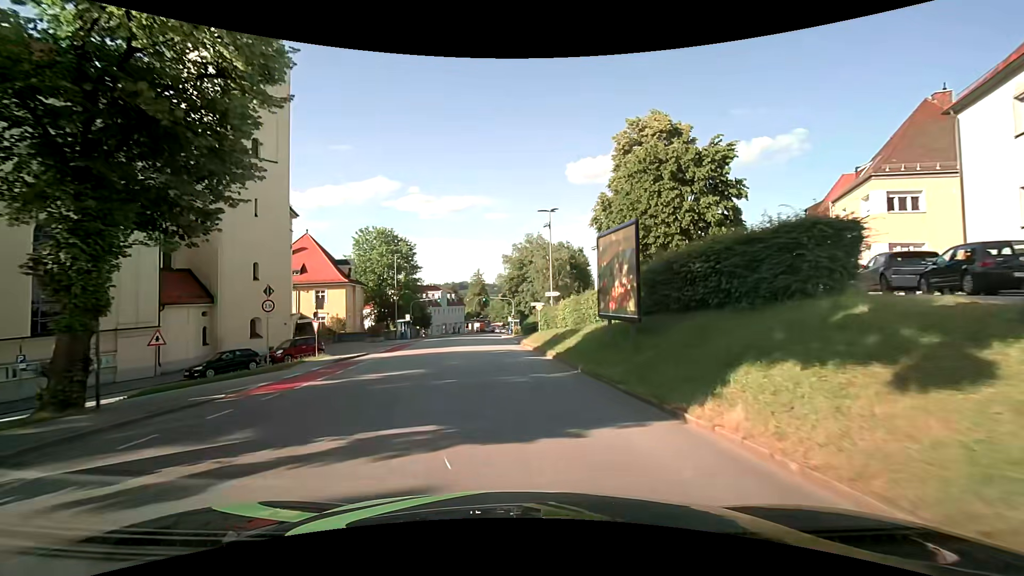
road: tertiary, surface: asphalt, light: Day
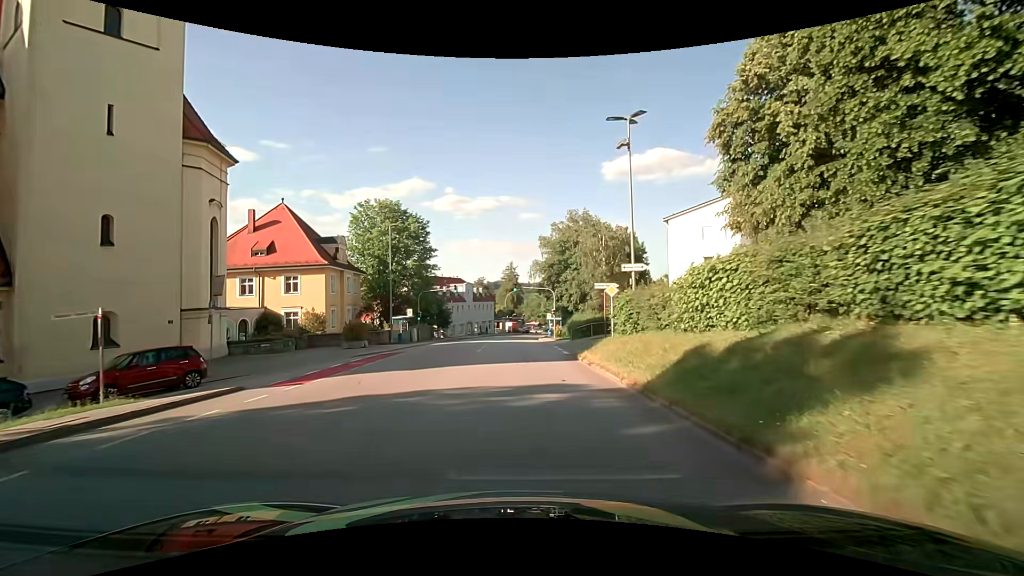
(-0.7, +18.0) m; -4°
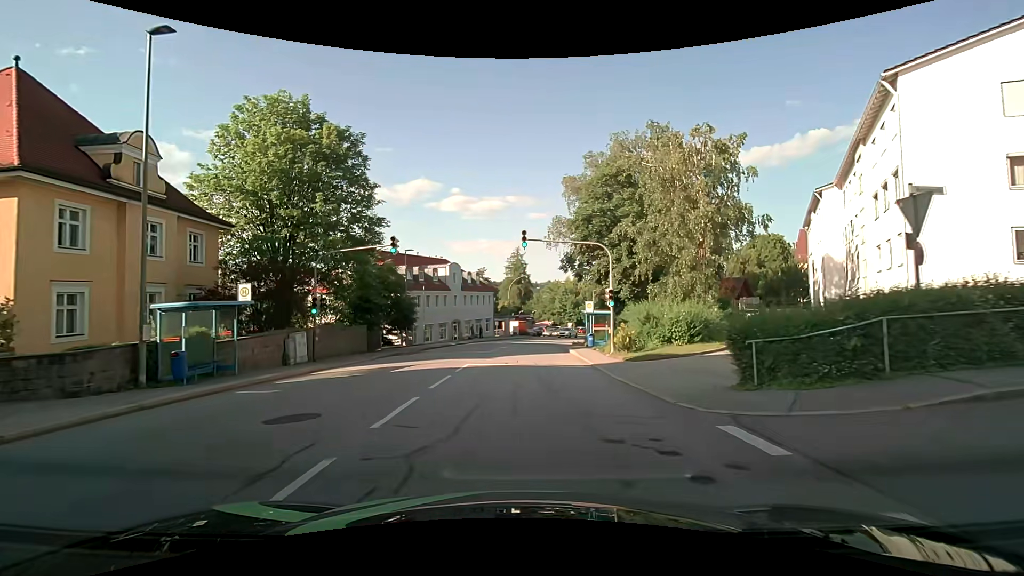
(-0.1, +28.9) m; -1°
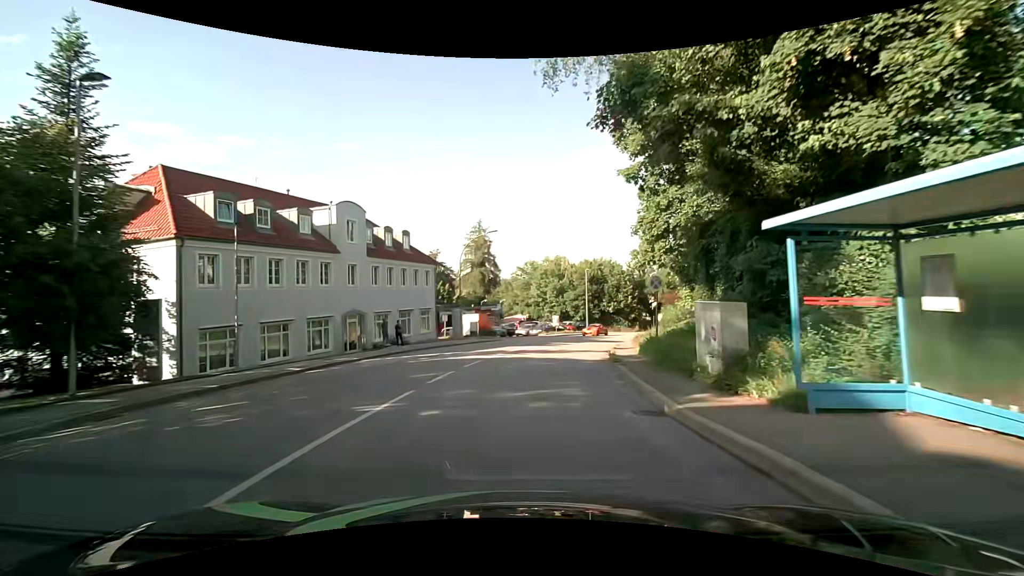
(+1.0, +29.3) m; +4°
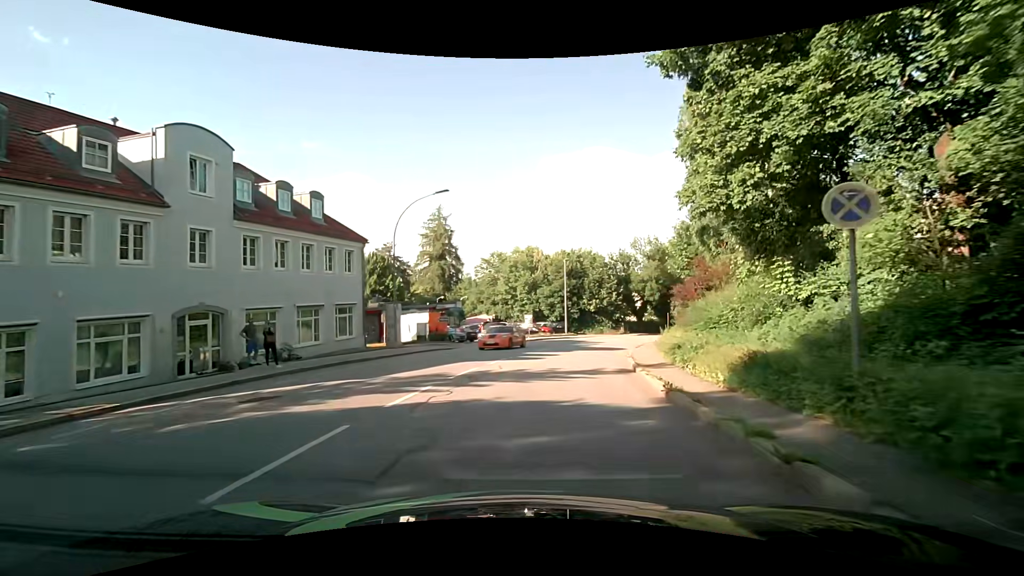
(+0.3, +12.2) m; +4°
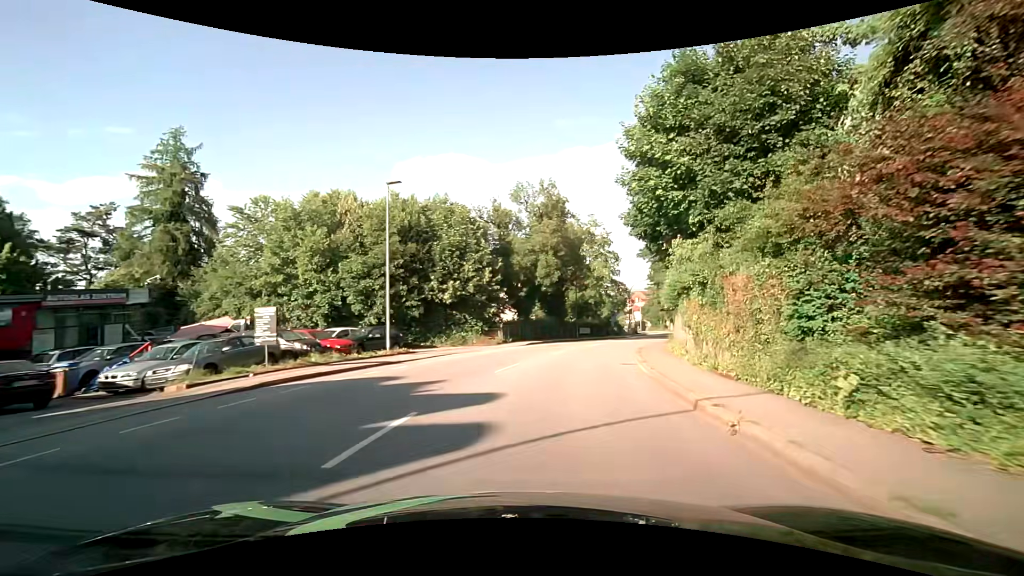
(+3.8, +30.1) m; +17°
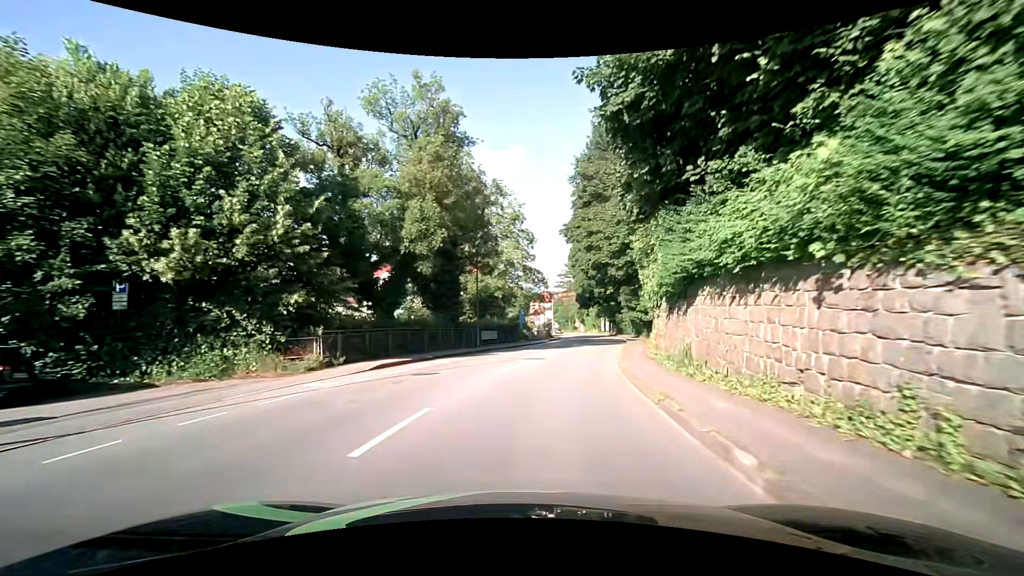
(+1.9, +18.0) m; +11°
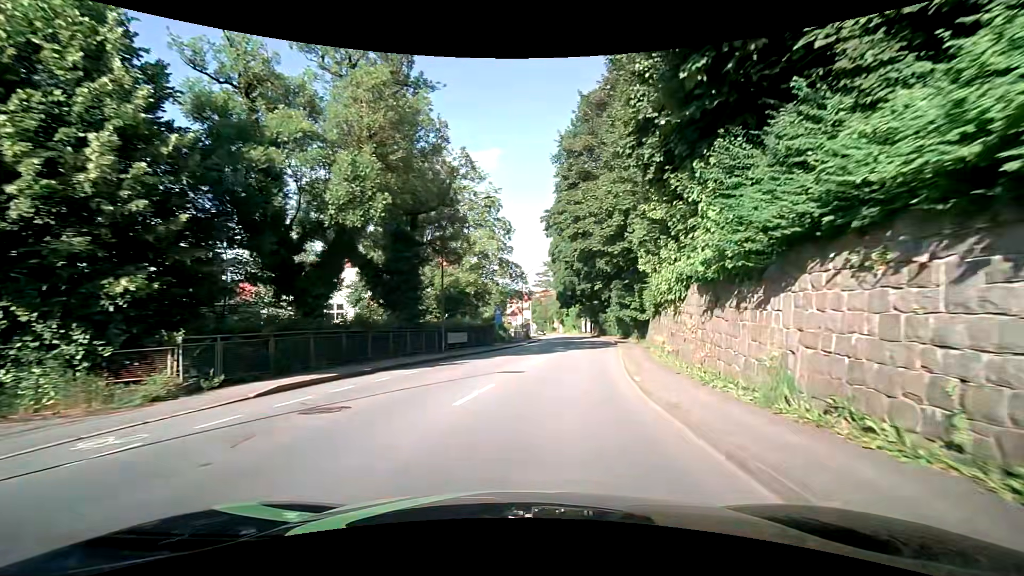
(+0.1, +6.0) m; +2°
